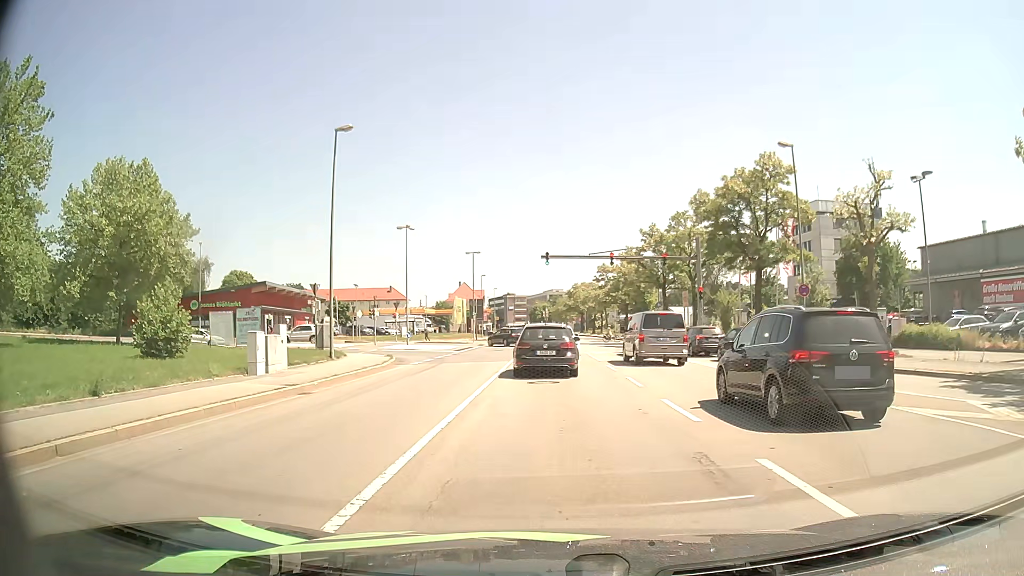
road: primary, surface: asphalt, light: Day
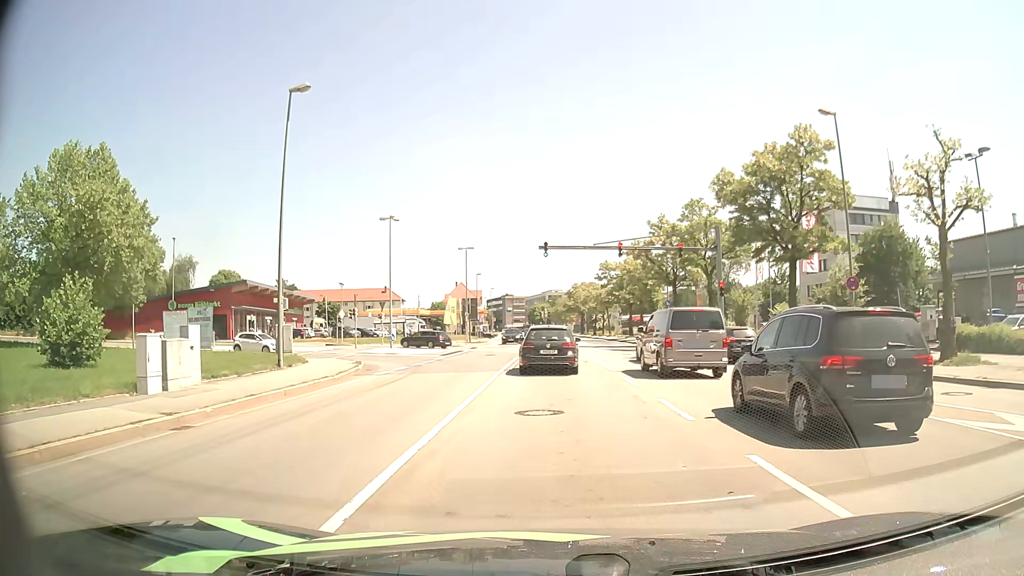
(0.0, +5.9) m; 0°
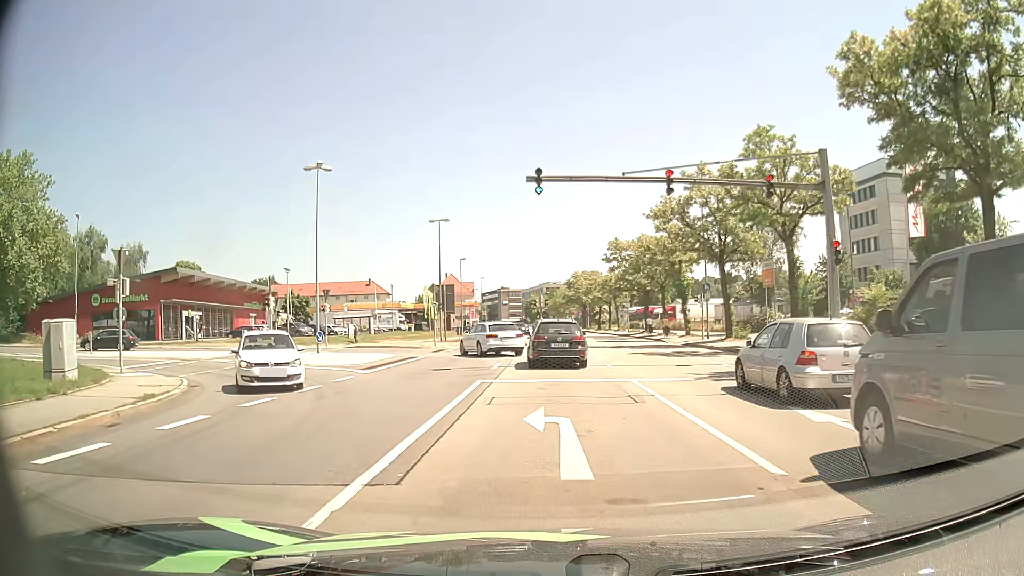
(+0.1, +16.5) m; 0°
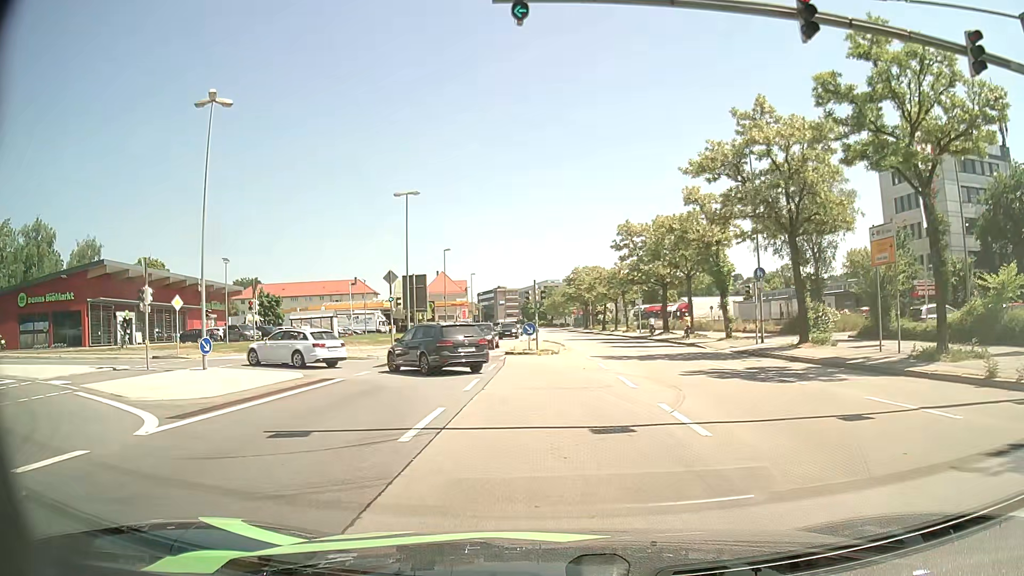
(0.0, +12.4) m; 0°
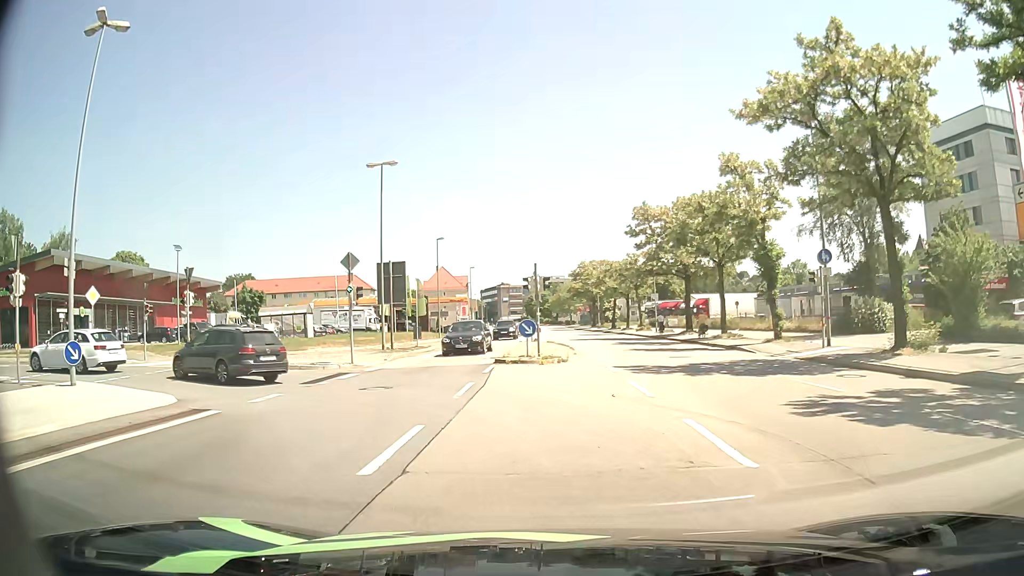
(0.0, +8.0) m; 0°
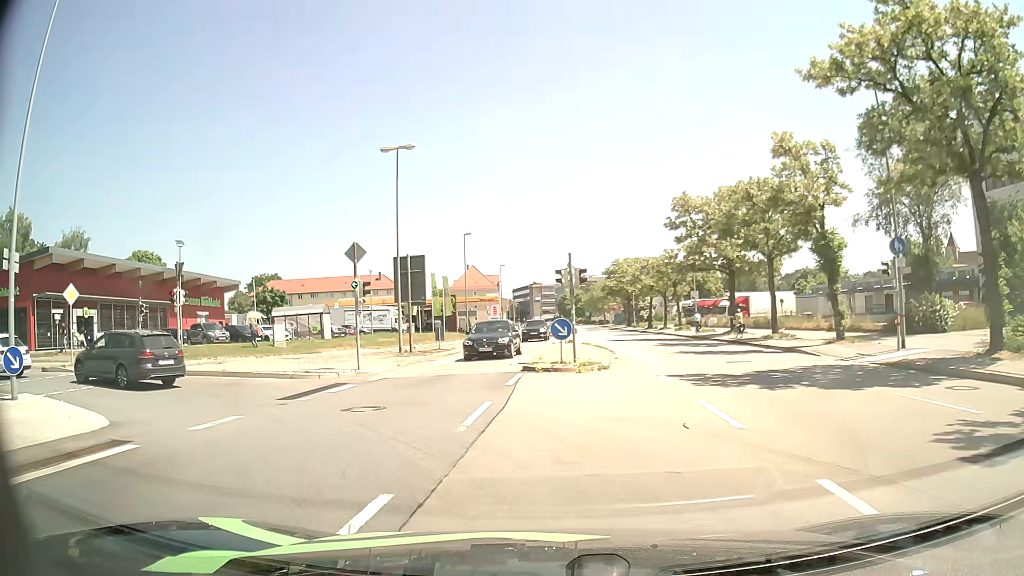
(0.0, +3.6) m; -2°
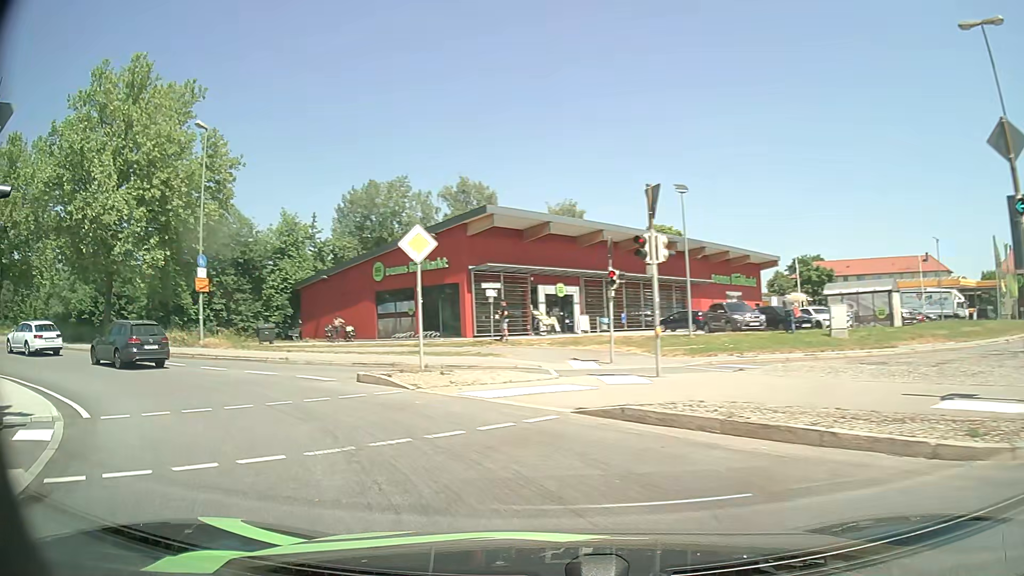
(-4.4, +12.6) m; -43°
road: primary_link
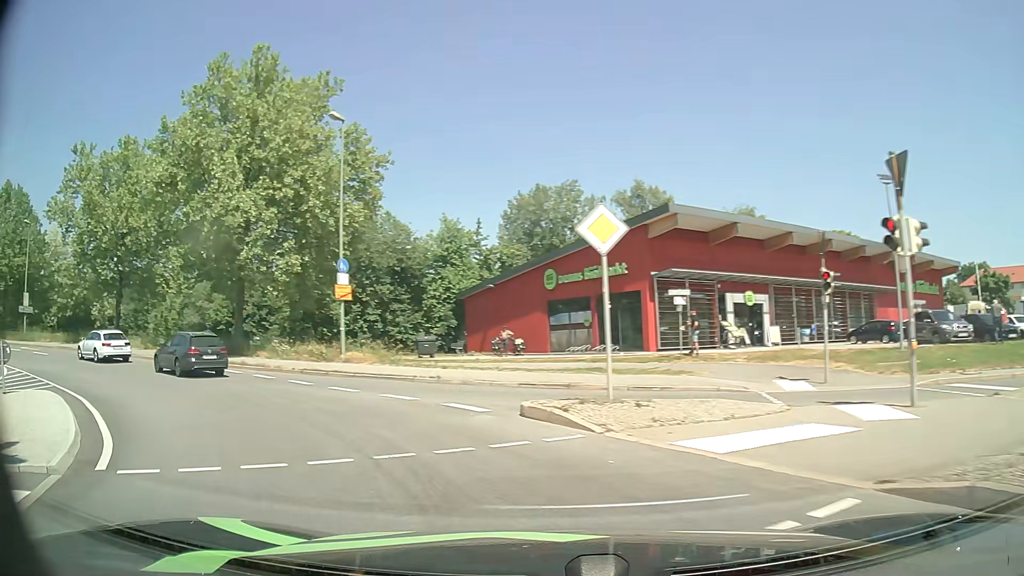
(-0.6, +3.8) m; -17°
(-3, +9) (-9, +18) (-16, +24) (-25, +30) (-34, +33) (-43, +36) (-53, +37) (-63, +37) (-73, +35) (-83, +32) m
